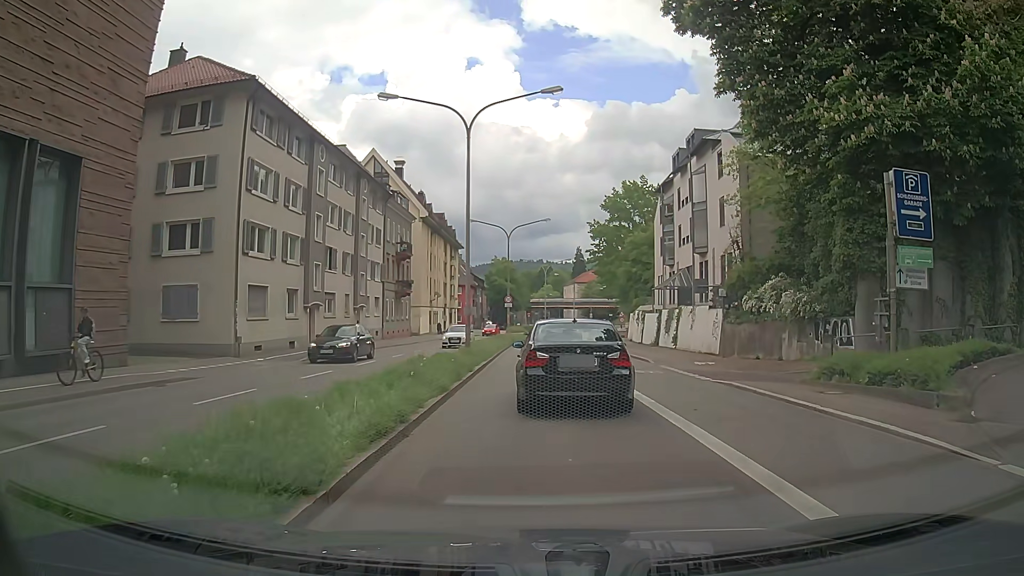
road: primary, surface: asphalt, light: Day
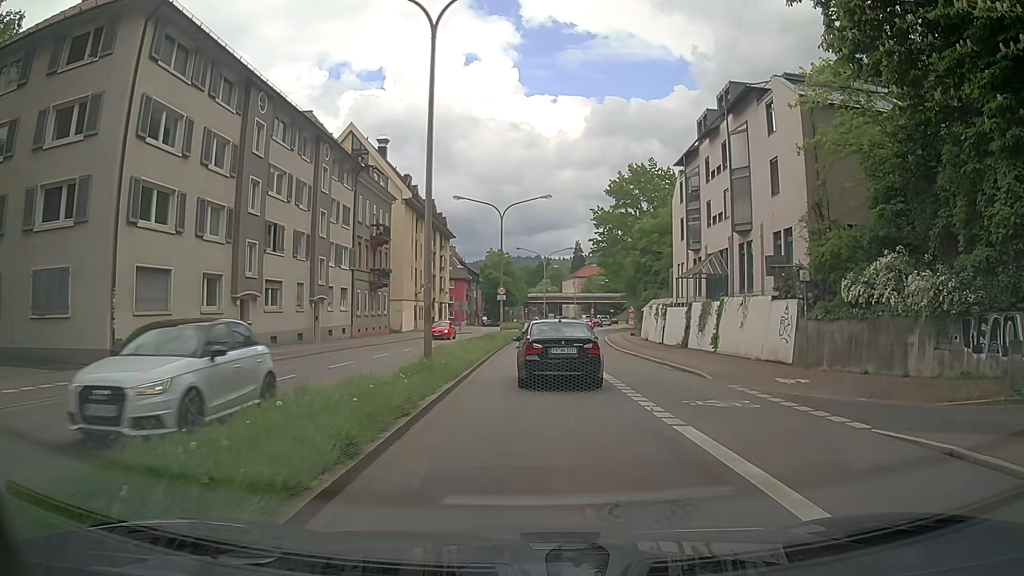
(-0.2, +9.3) m; 0°
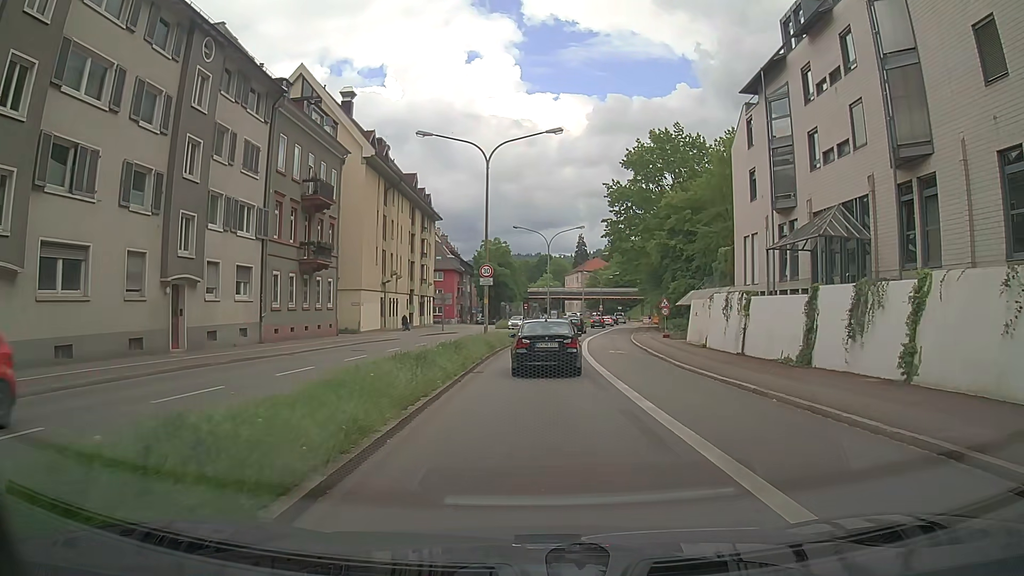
(-0.2, +16.6) m; -1°
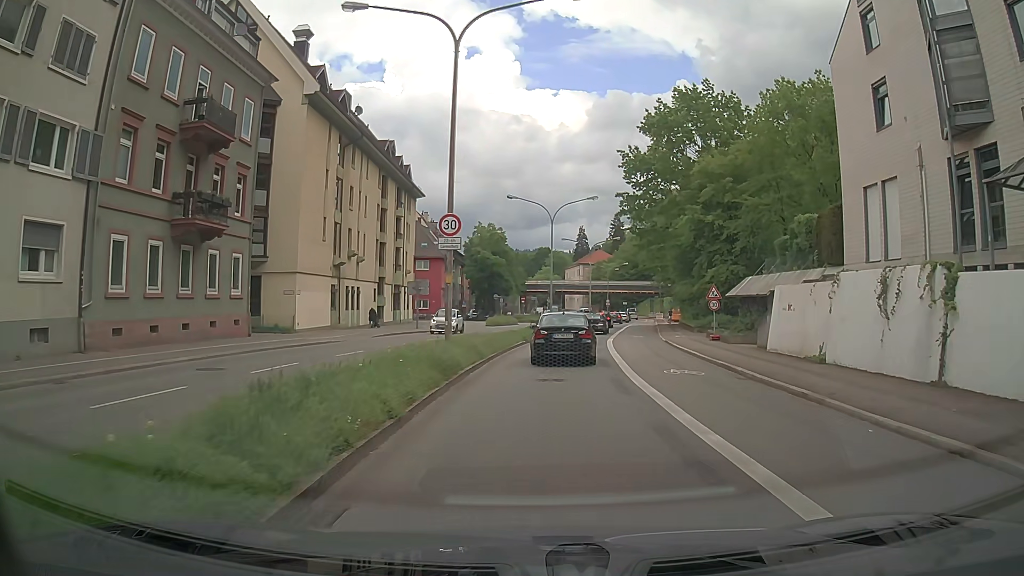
(-0.1, +13.8) m; -1°
